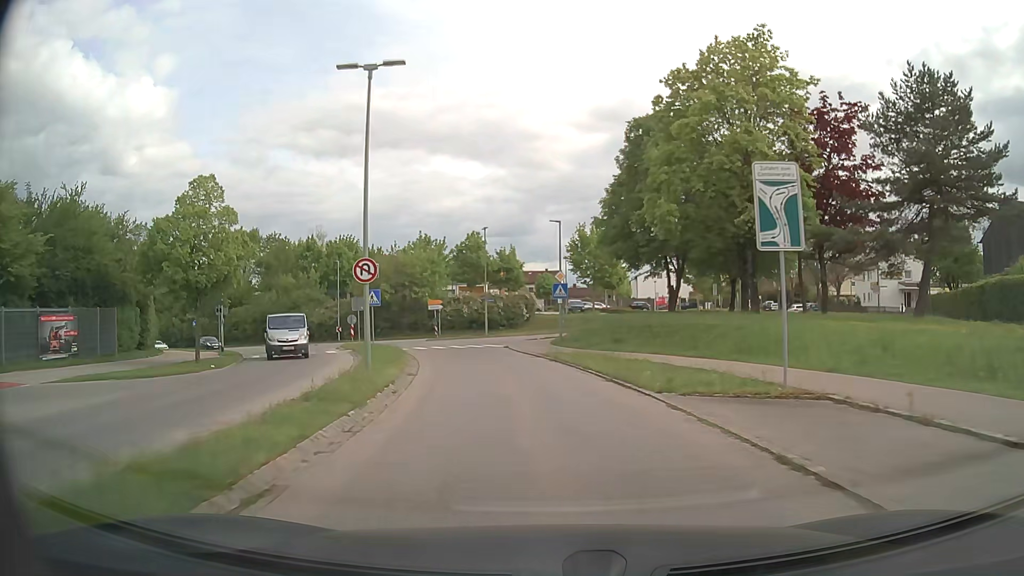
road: tertiary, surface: asphalt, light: Day
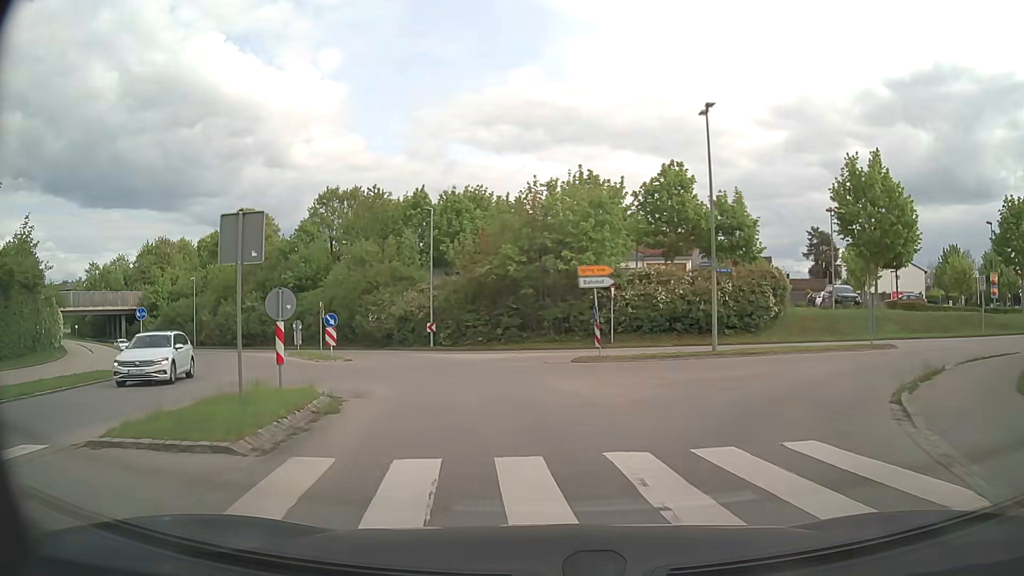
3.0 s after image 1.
(-3.8, +31.0) m; -16°
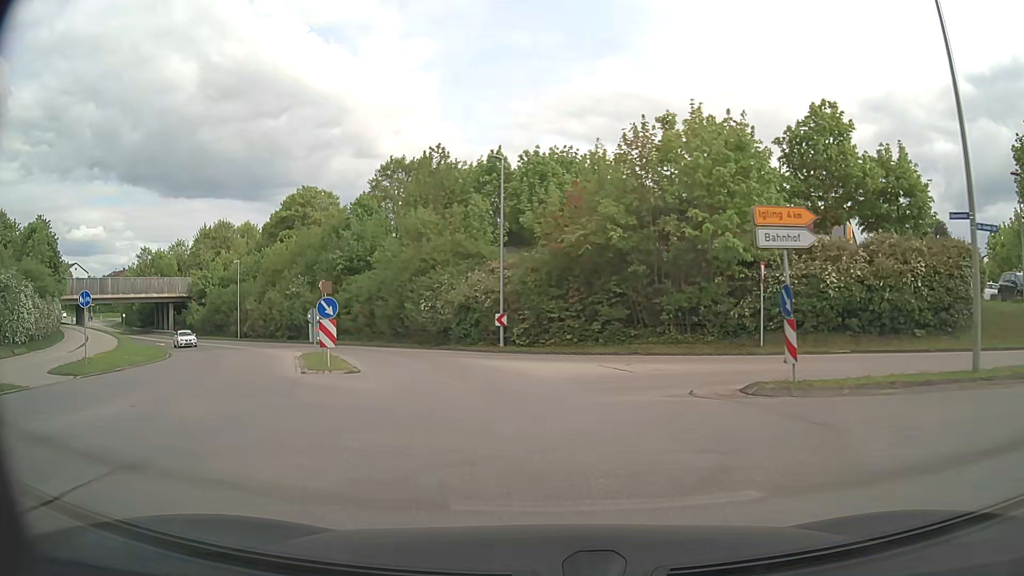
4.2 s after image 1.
(-0.7, +11.2) m; -7°
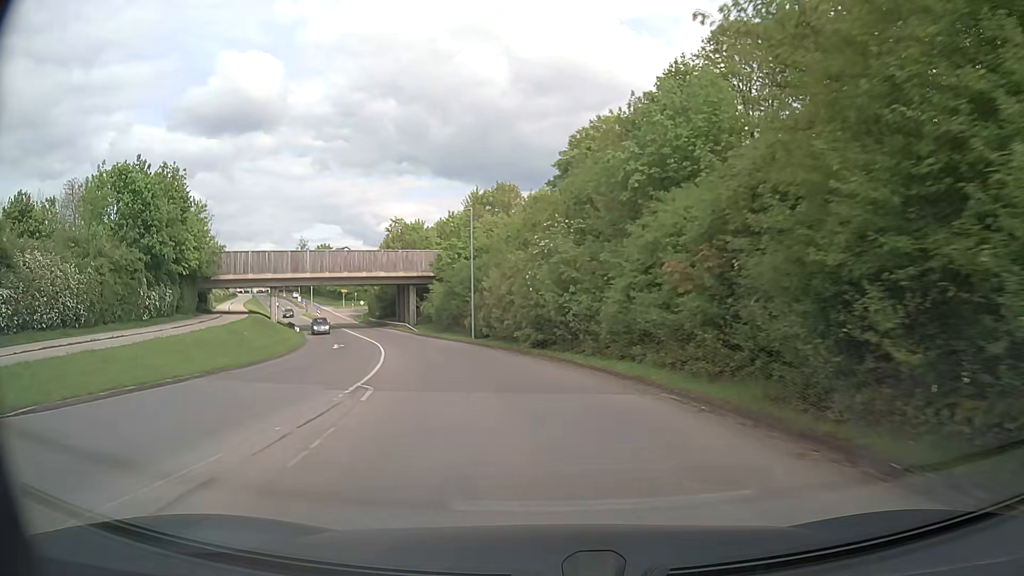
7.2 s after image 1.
(-7.7, +30.7) m; -28°
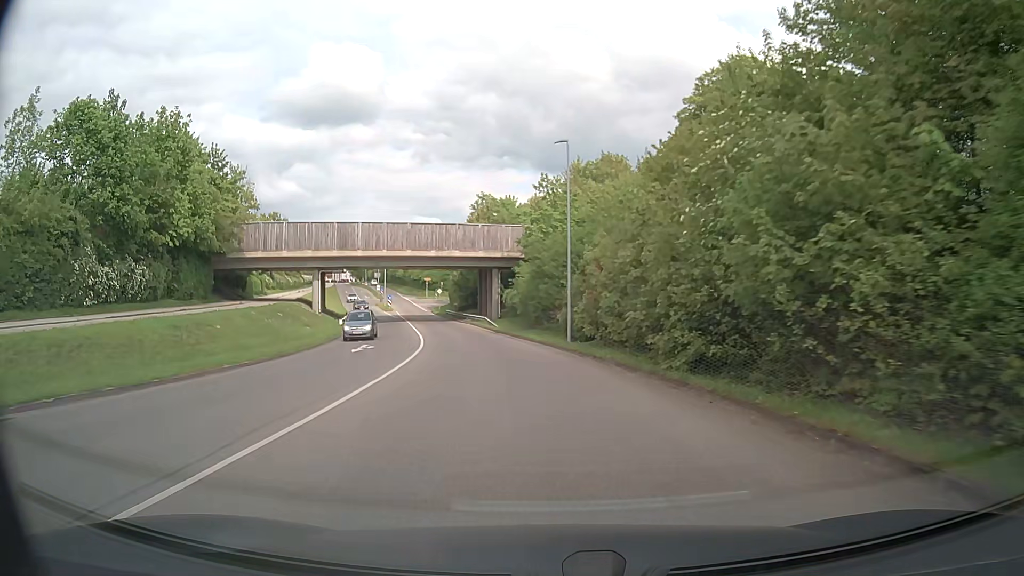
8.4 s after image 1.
(-1.3, +15.2) m; -8°
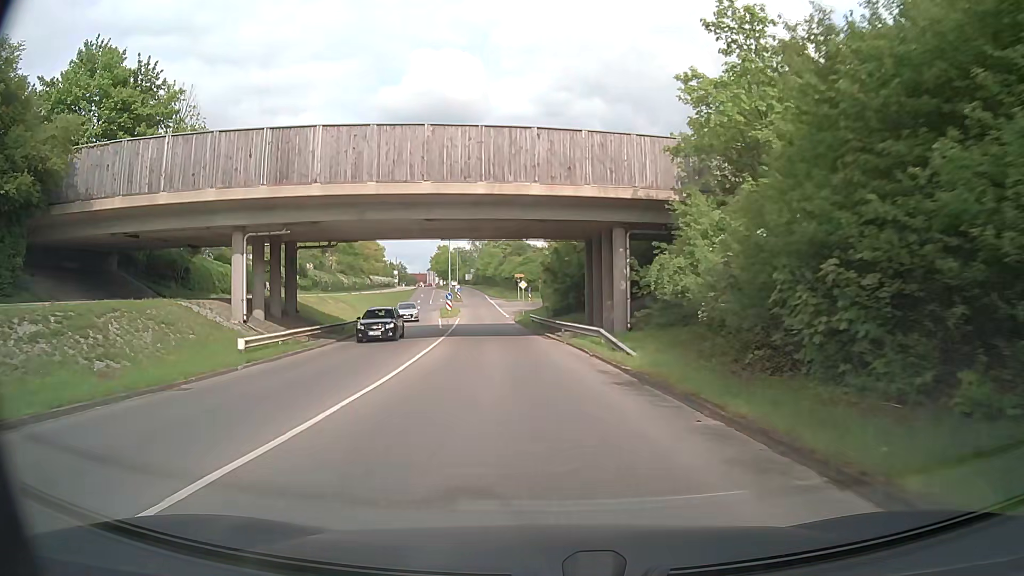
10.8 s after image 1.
(-3.0, +30.2) m; -10°
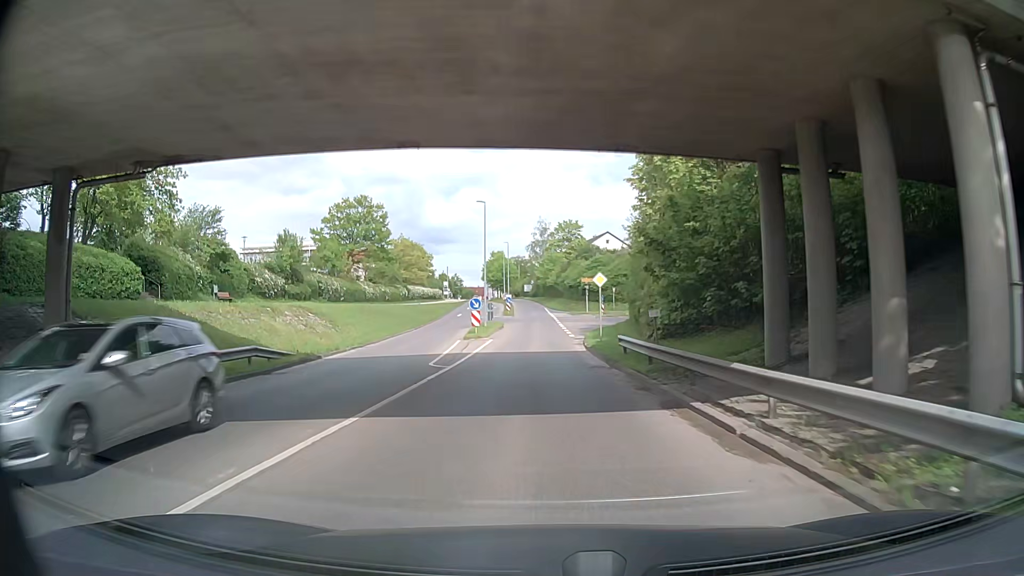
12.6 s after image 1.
(-1.2, +21.7) m; -5°
